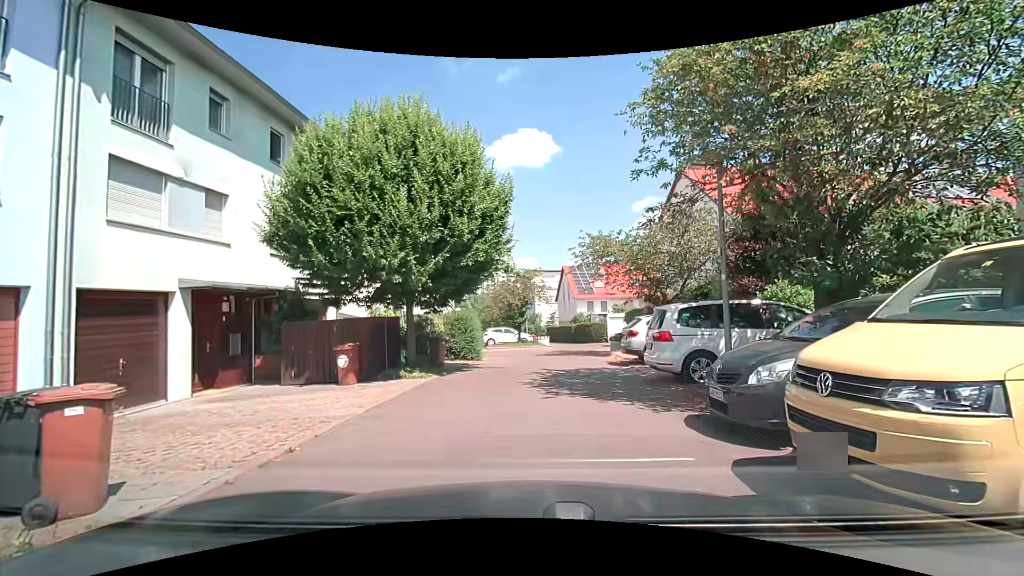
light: Day
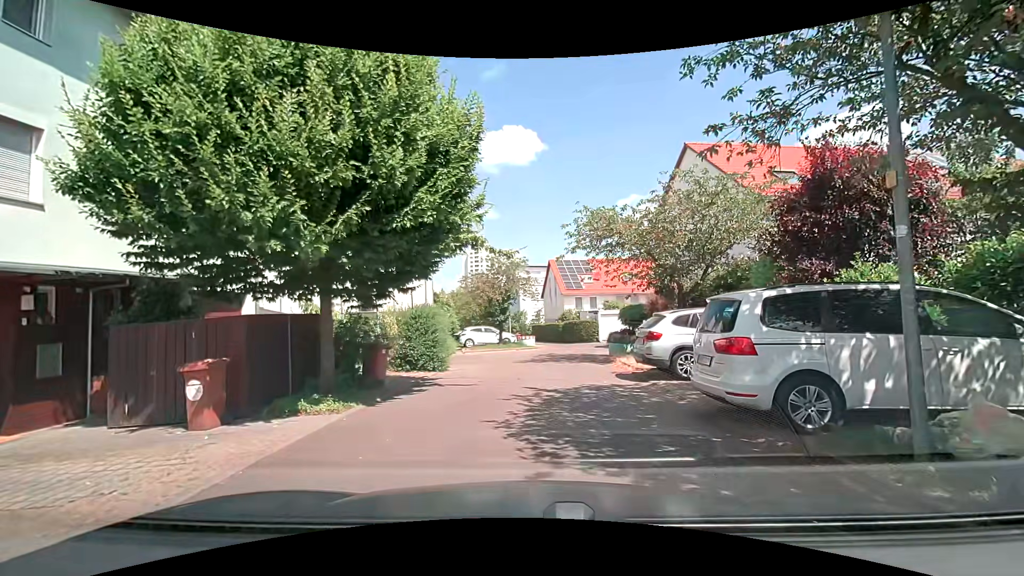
(+0.2, +4.5) m; +2°
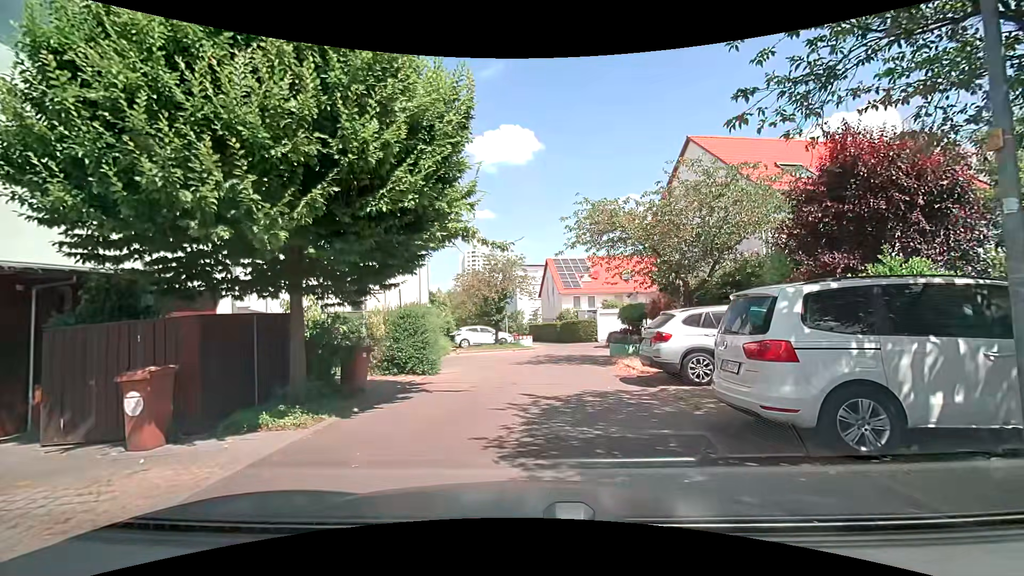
(0.0, +1.0) m; +2°
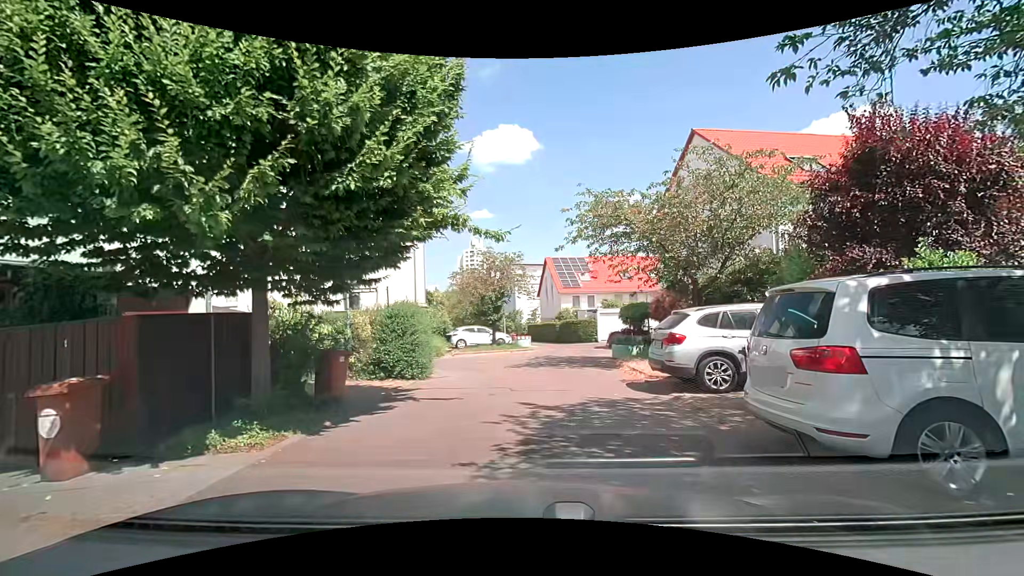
(0.0, +1.0) m; +1°
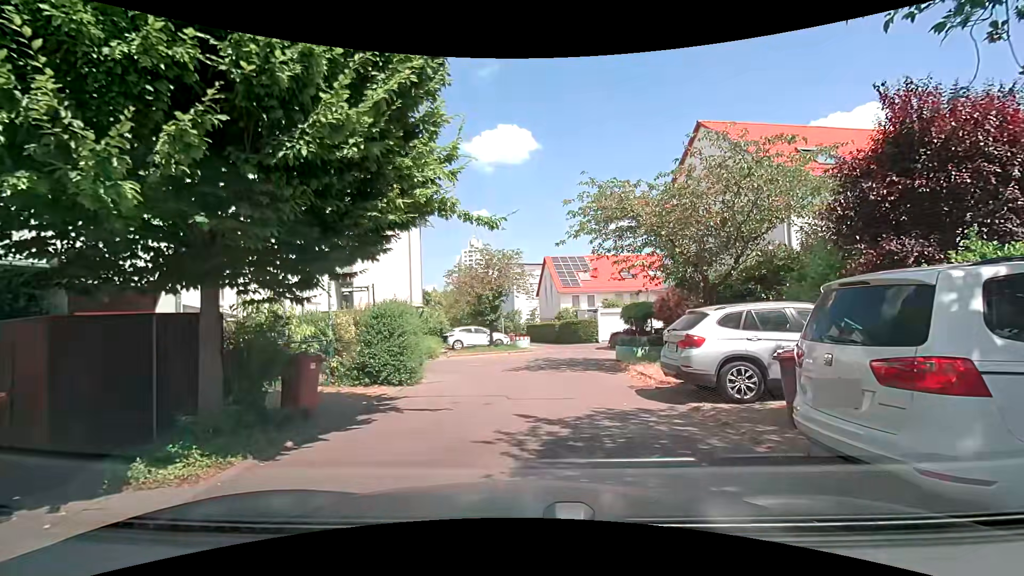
(0.0, +1.0) m; -1°
